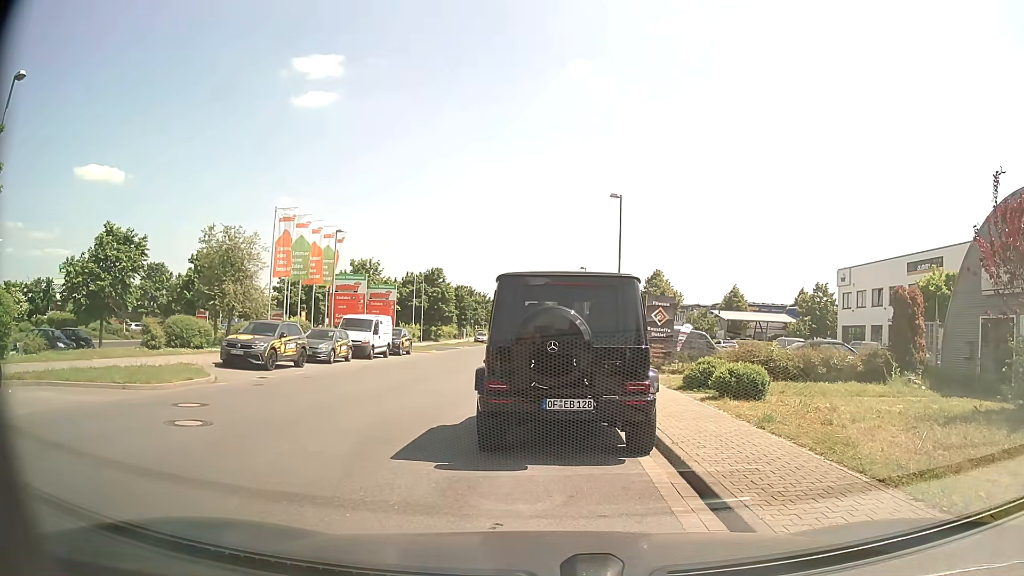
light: Day
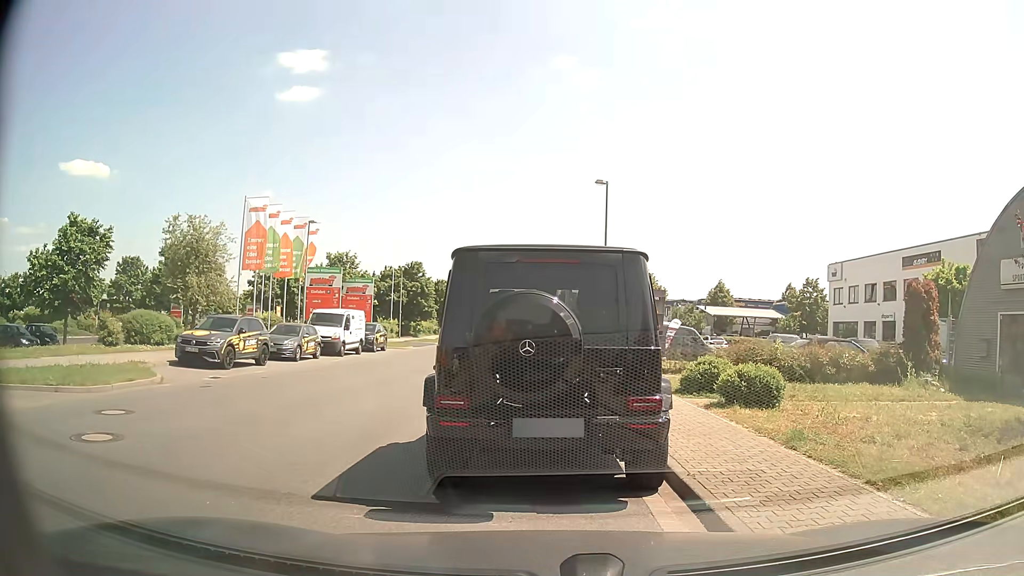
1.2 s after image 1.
(0.0, +1.9) m; +2°
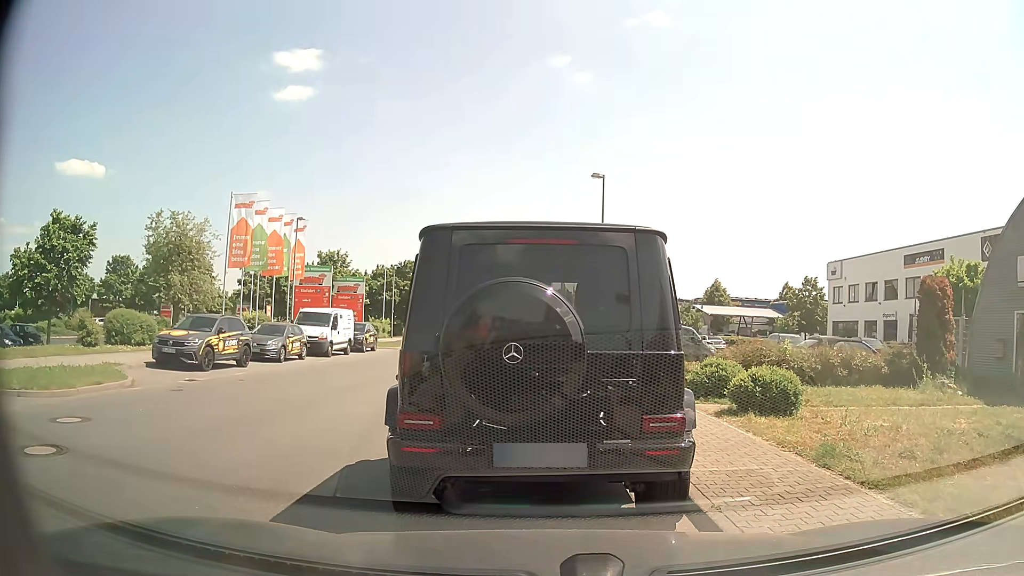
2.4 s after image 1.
(0.0, +1.0) m; 0°
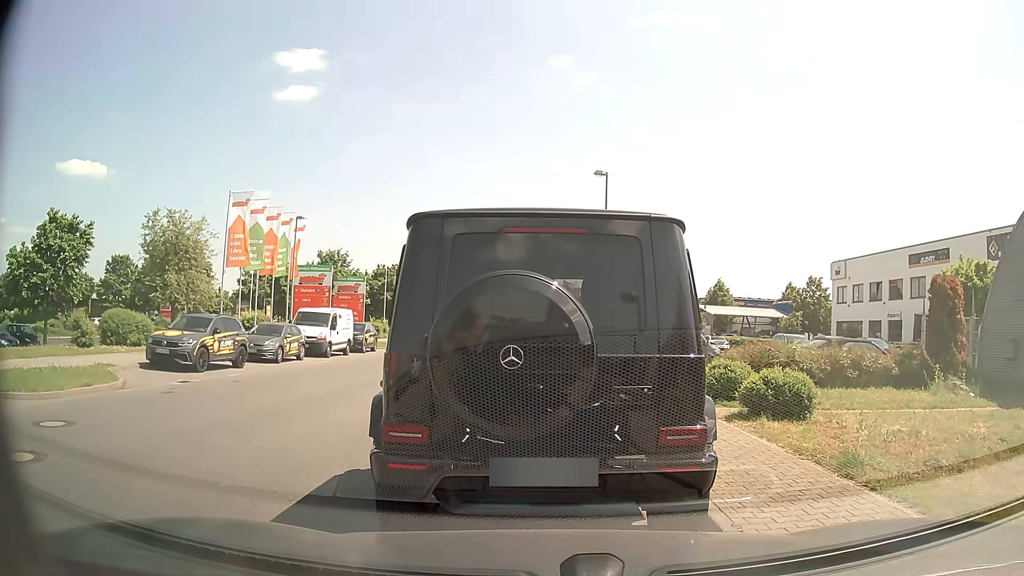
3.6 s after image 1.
(0.0, +0.5) m; 0°
